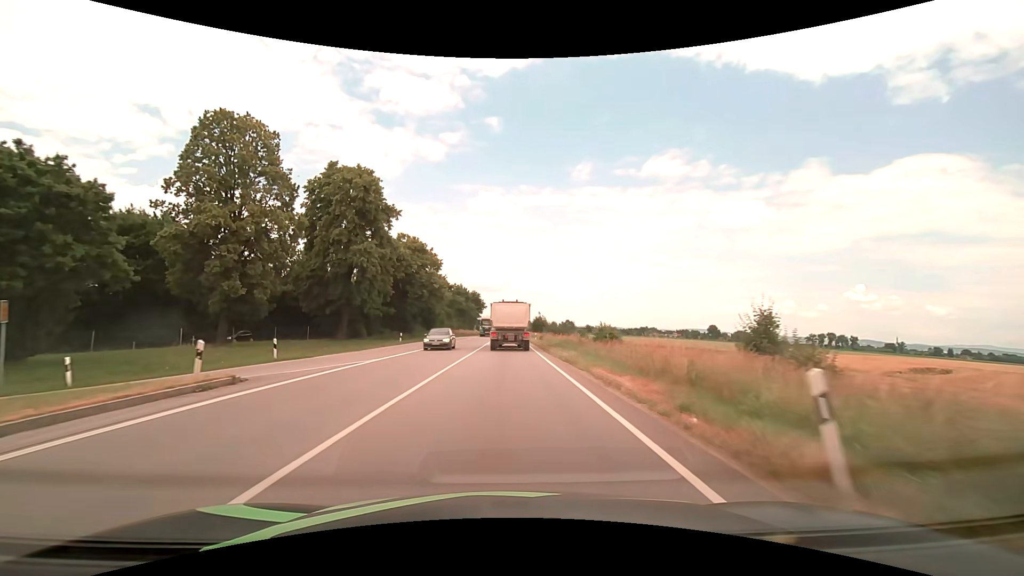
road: primary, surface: asphalt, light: Day
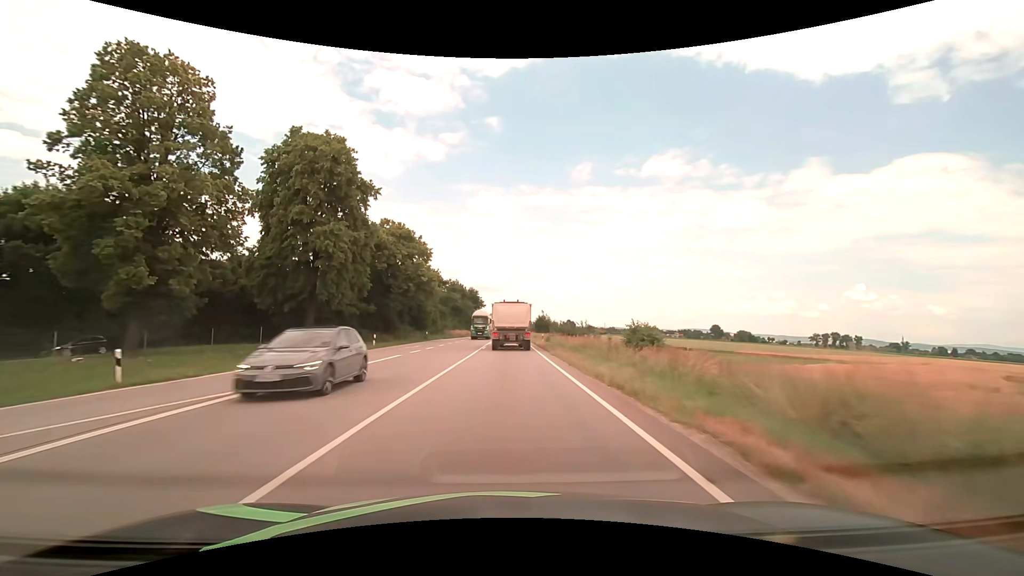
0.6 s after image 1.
(0.0, +9.7) m; 0°
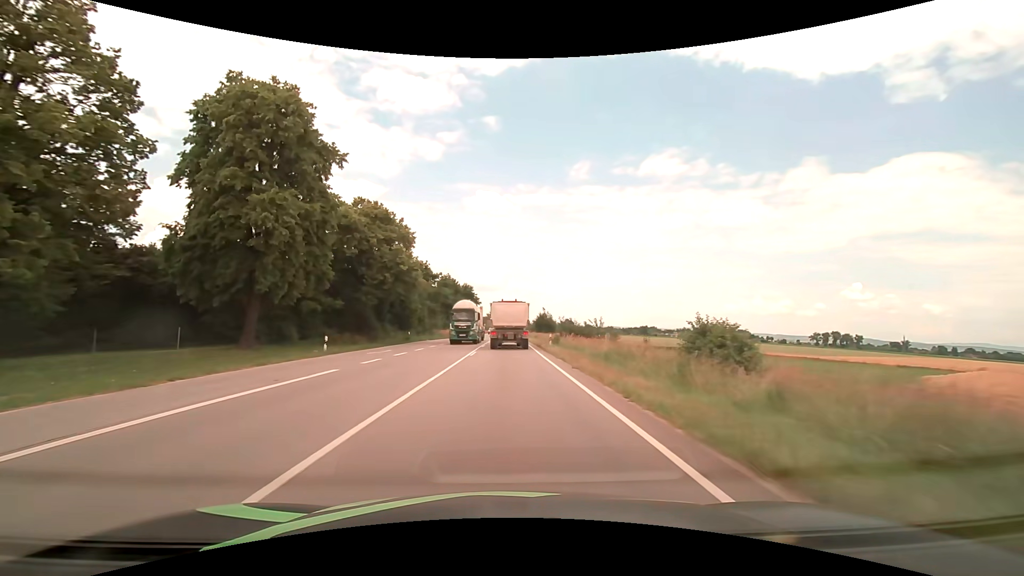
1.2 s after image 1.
(0.0, +9.8) m; 0°
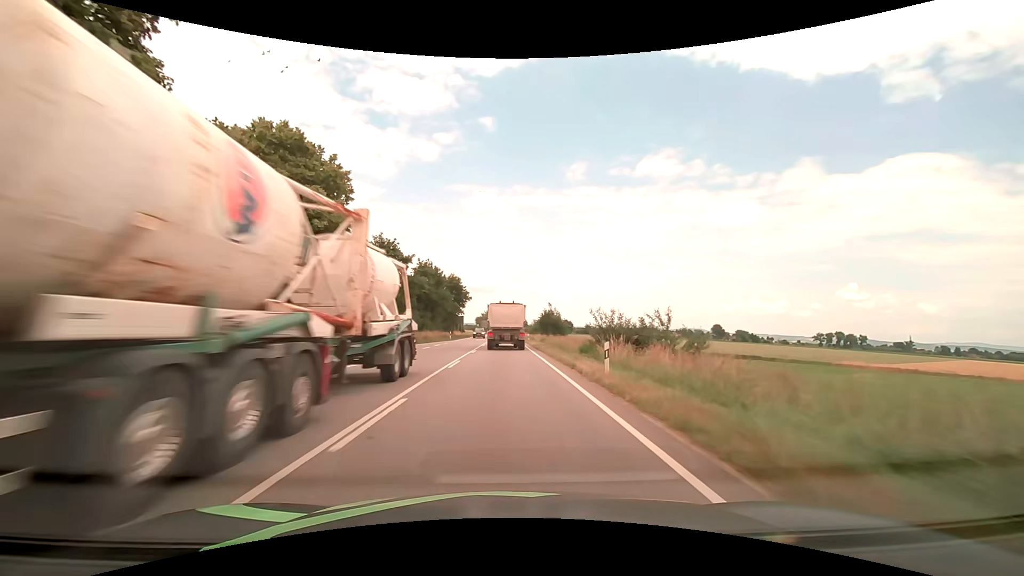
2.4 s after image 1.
(0.0, +19.9) m; 0°
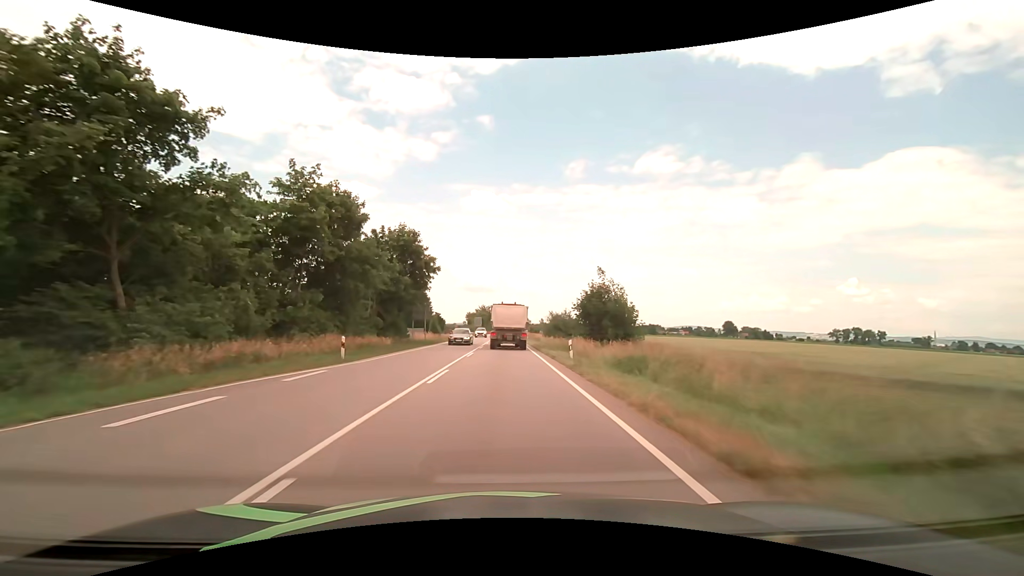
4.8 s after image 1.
(0.0, +41.0) m; 0°
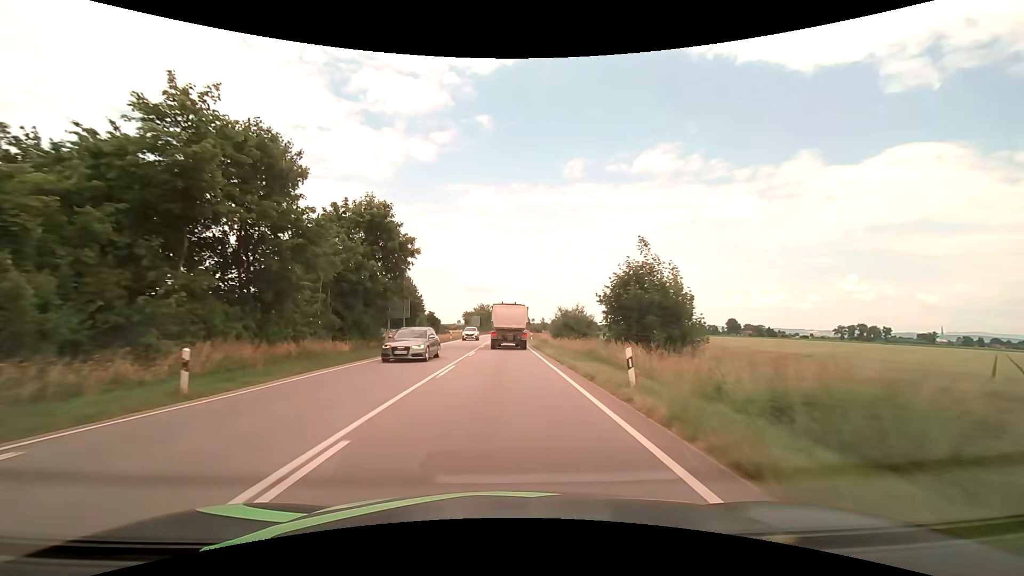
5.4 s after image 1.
(0.0, +10.5) m; 0°
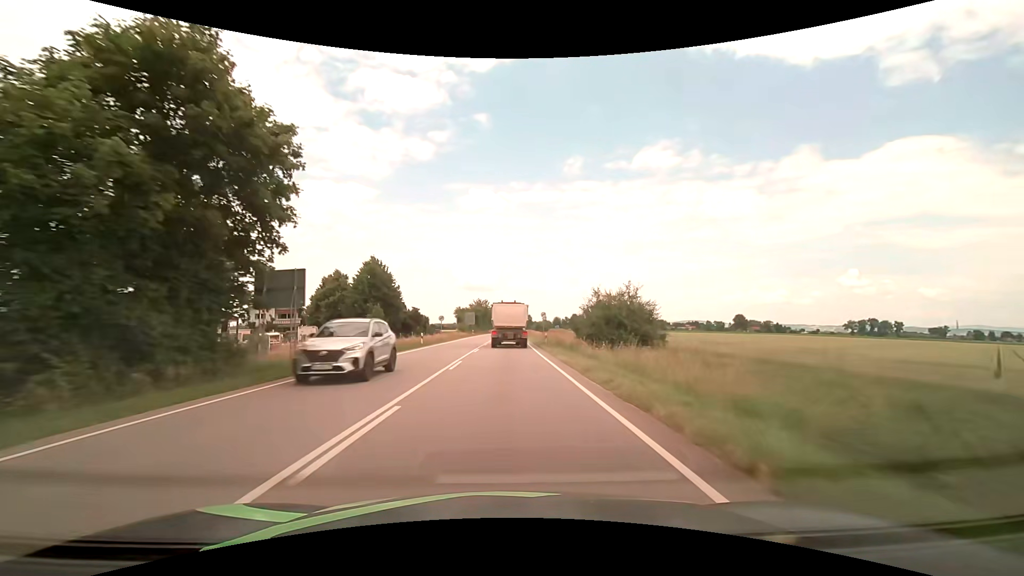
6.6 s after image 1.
(-0.1, +21.2) m; 0°
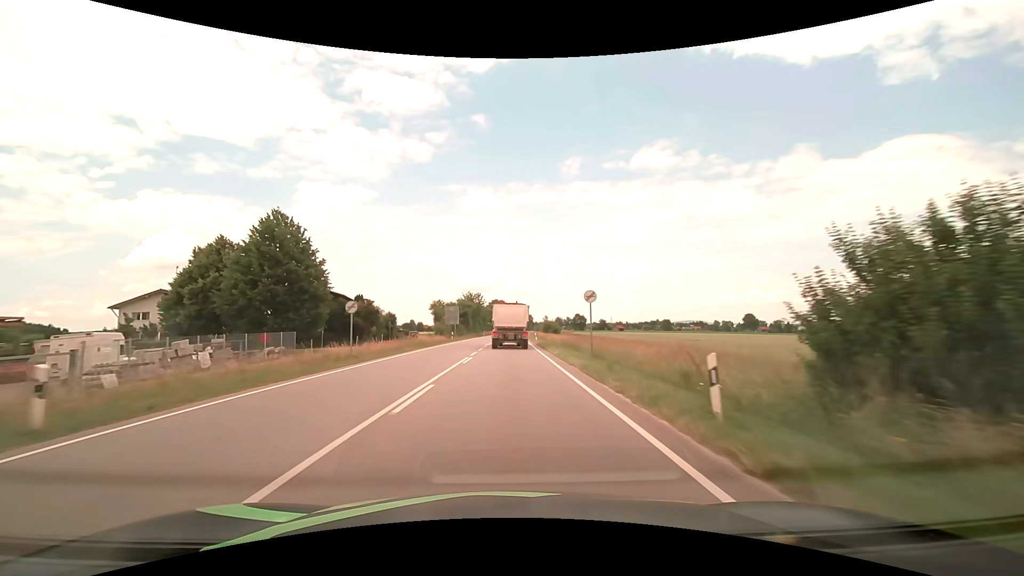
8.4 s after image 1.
(-0.1, +32.2) m; 0°
(0, +10) (0, +20) (0, +30) (0, +40) (+1, +50) (+1, +60) (+1, +70) (+1, +80) (+1, +90) (+2, +100) m
